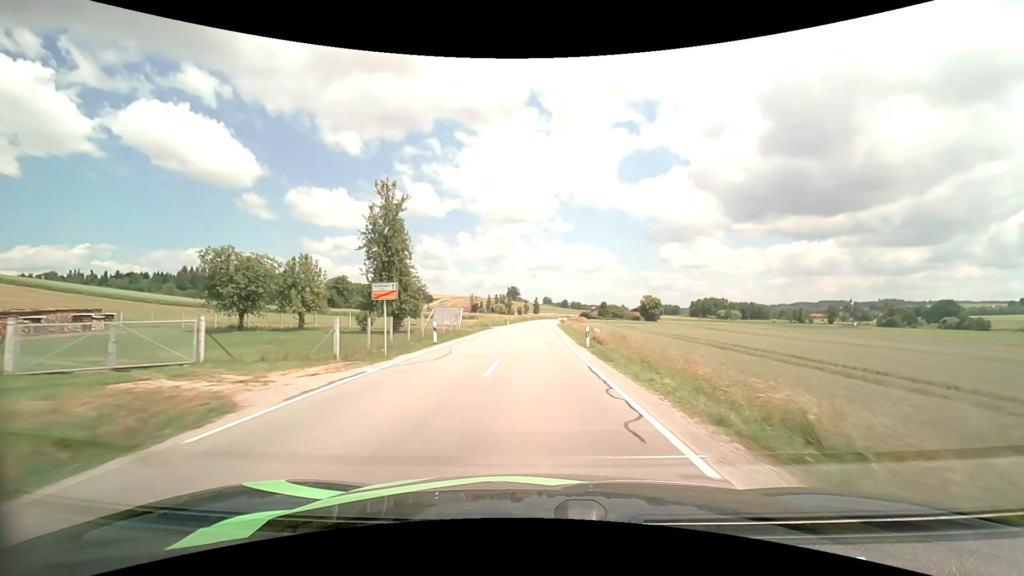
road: secondary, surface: asphalt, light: Day
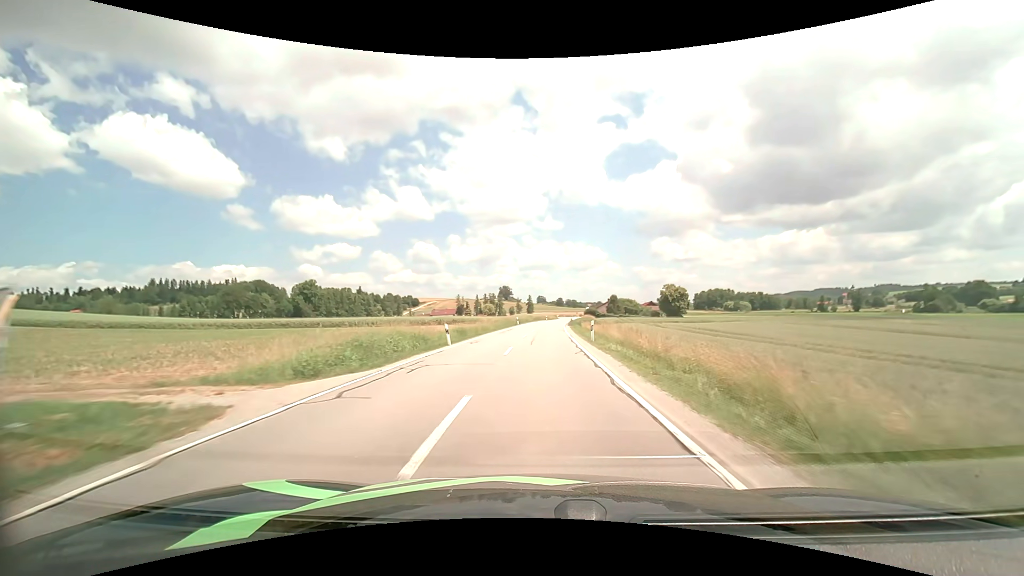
(-0.2, +42.4) m; 0°
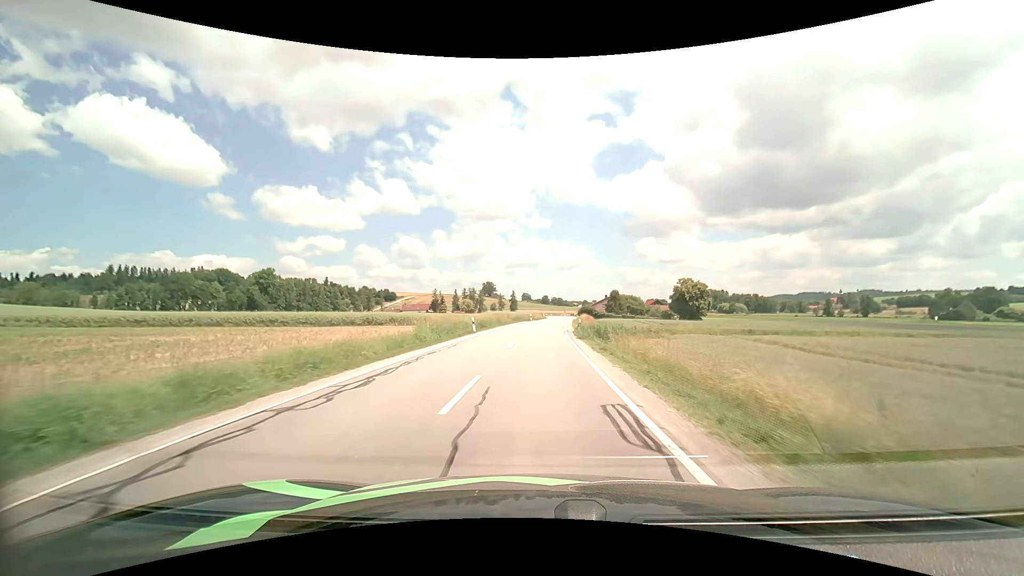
(+0.5, +33.3) m; +2°
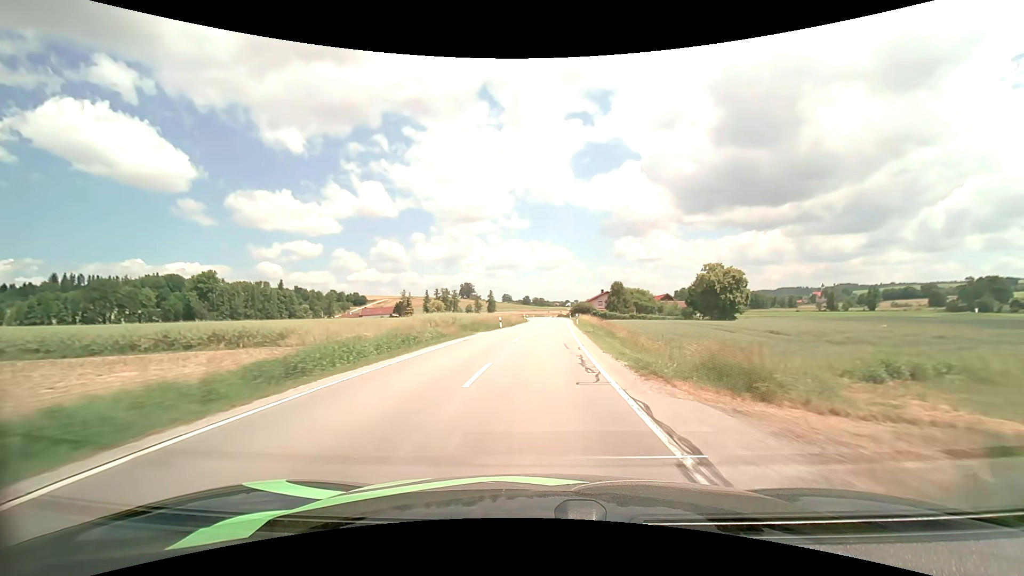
(+0.5, +33.9) m; +2°
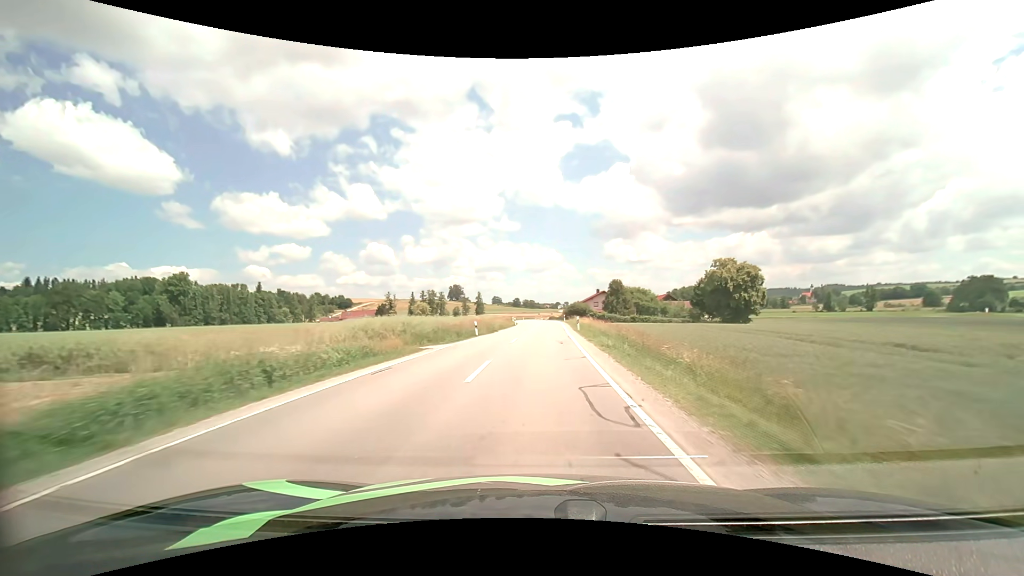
(+0.1, +11.4) m; +1°
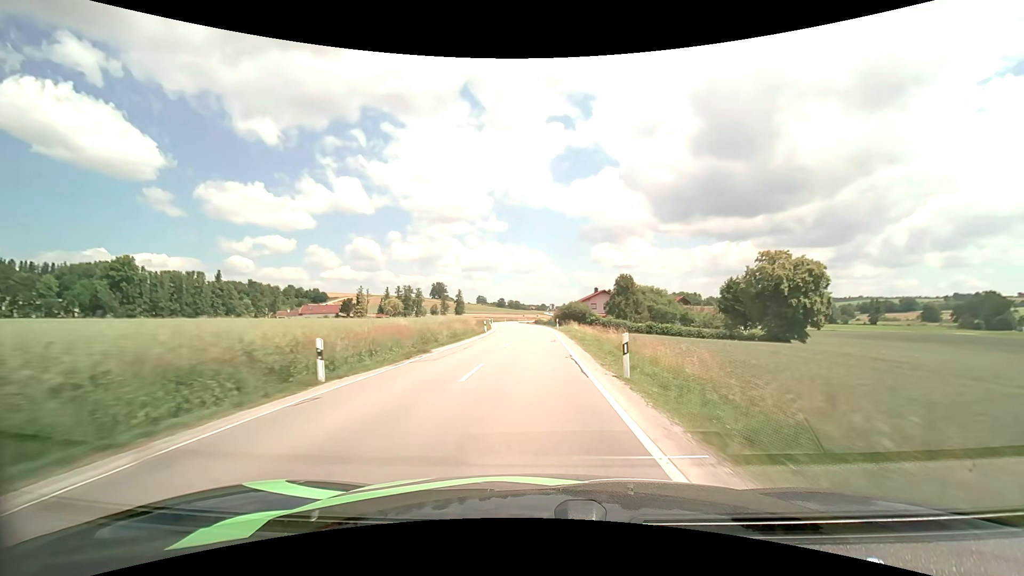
(+0.3, +22.6) m; +2°
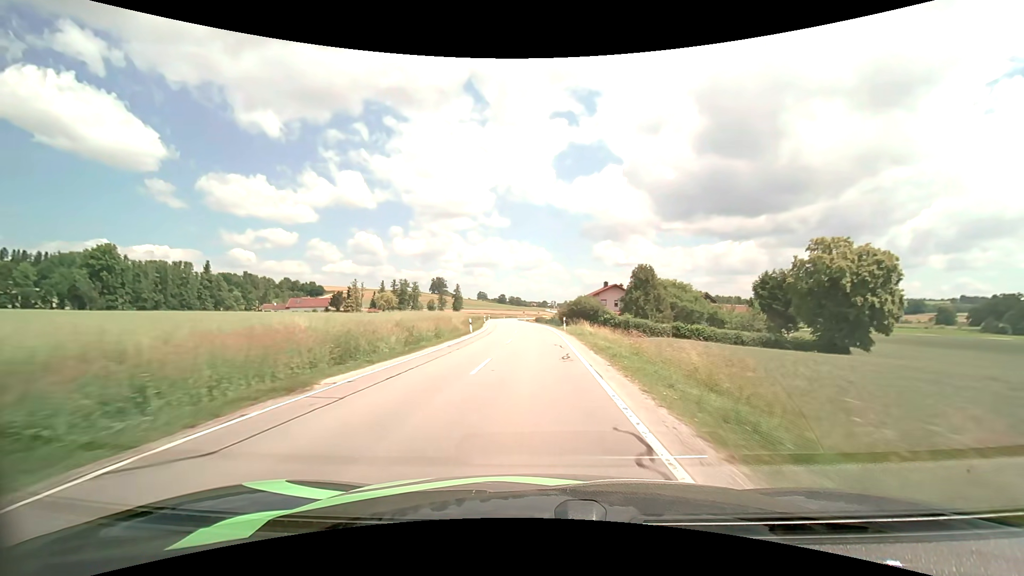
(0.0, +11.3) m; 0°
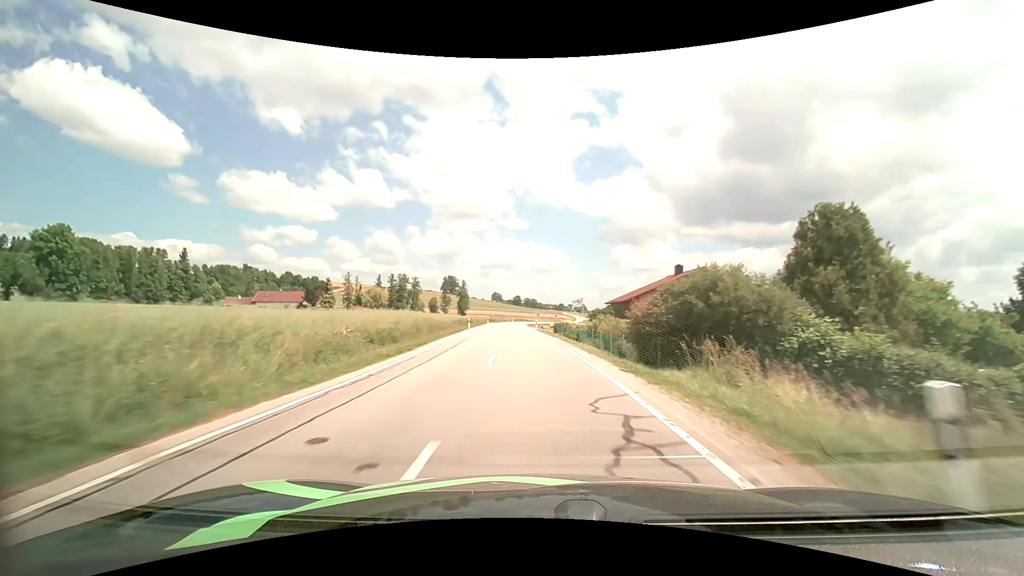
(-0.4, +34.2) m; -2°
(0, +10) (0, +20) (-1, +30) (-2, +40) (-2, +50) (-3, +60) (-4, +70) (-4, +80) (-4, +90) (-4, +100) m
